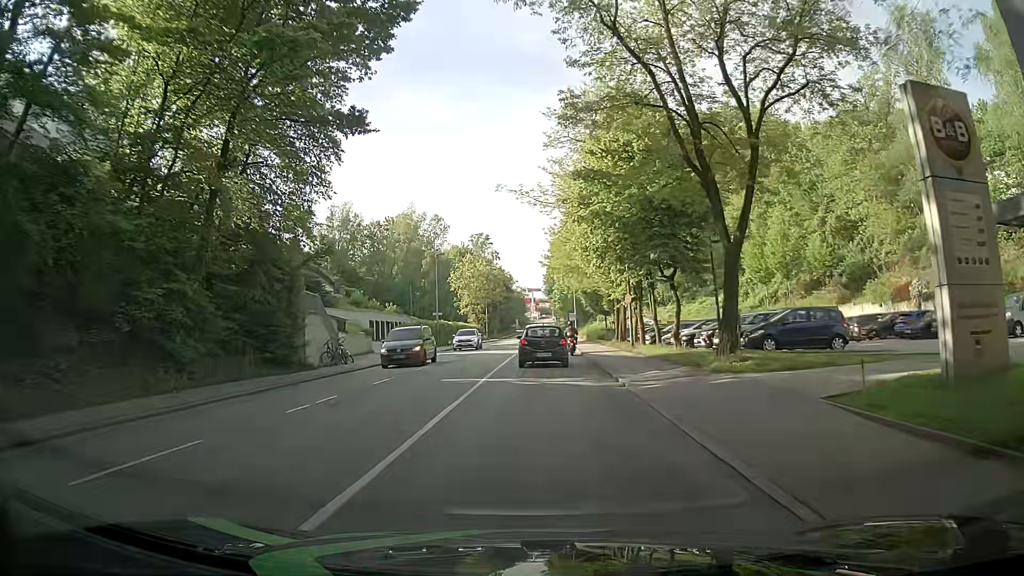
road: tertiary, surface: asphalt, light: Day
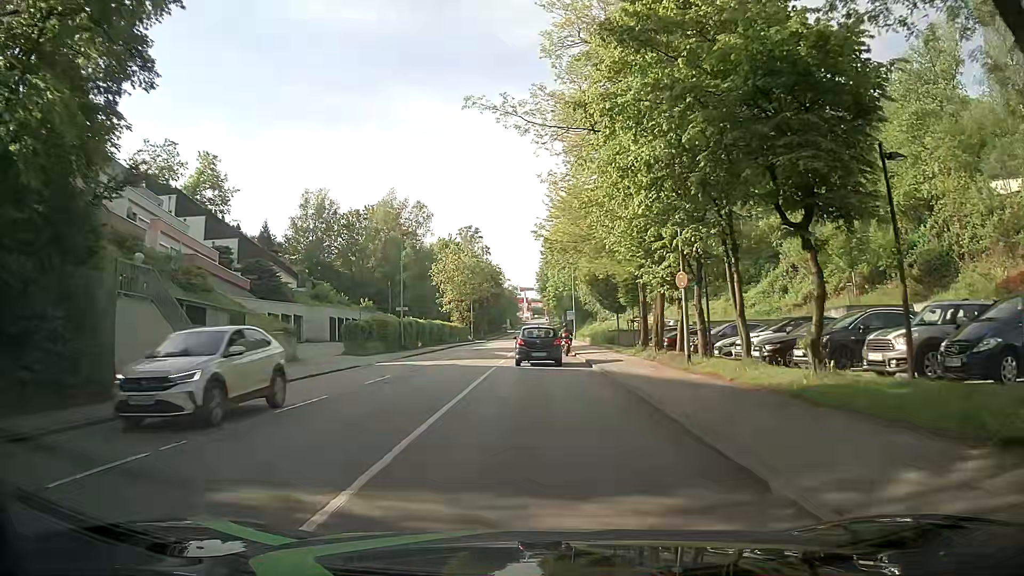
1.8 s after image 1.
(-0.1, +12.8) m; +1°
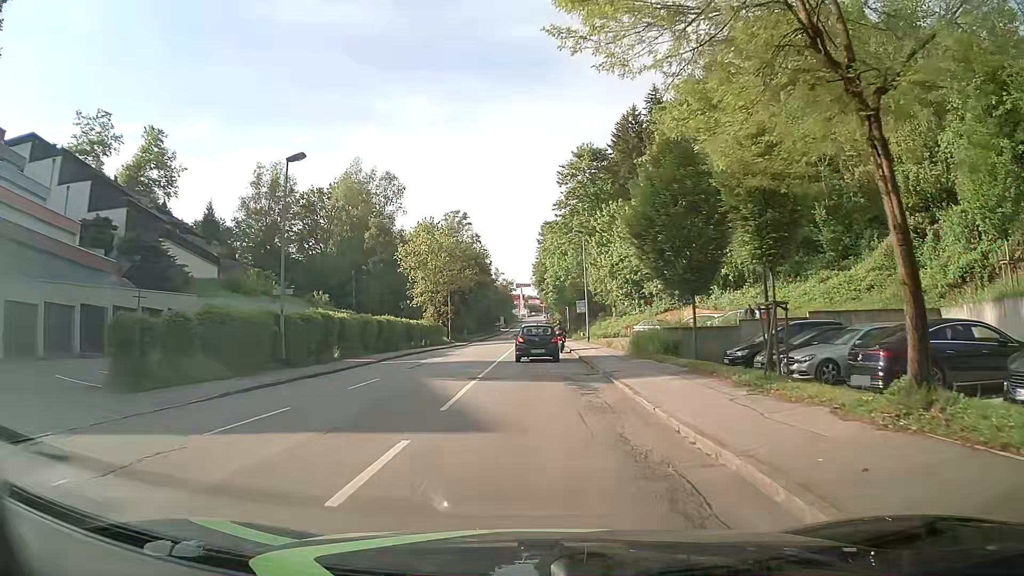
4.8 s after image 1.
(-0.2, +21.8) m; -1°
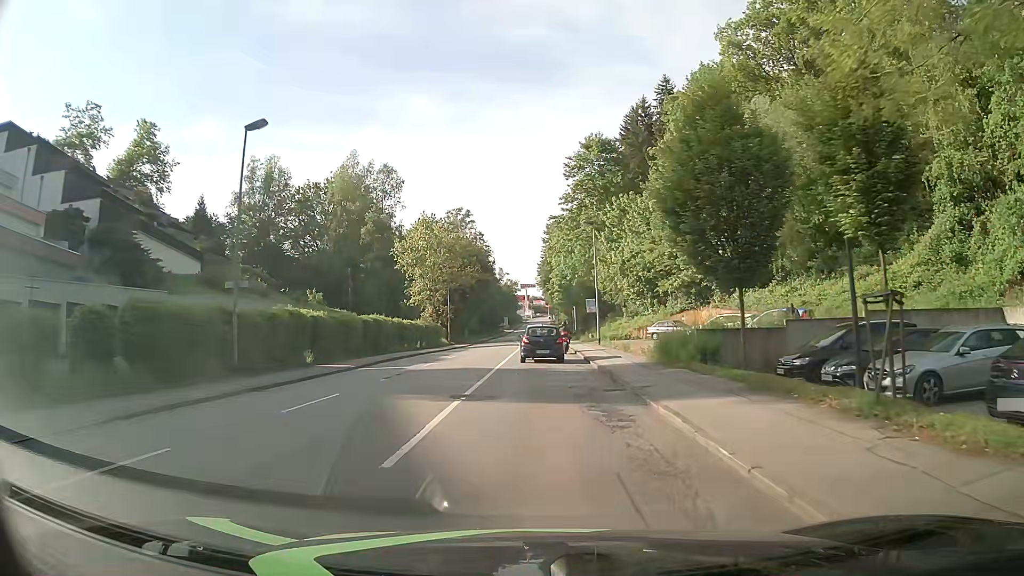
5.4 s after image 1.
(+0.1, +4.6) m; +1°
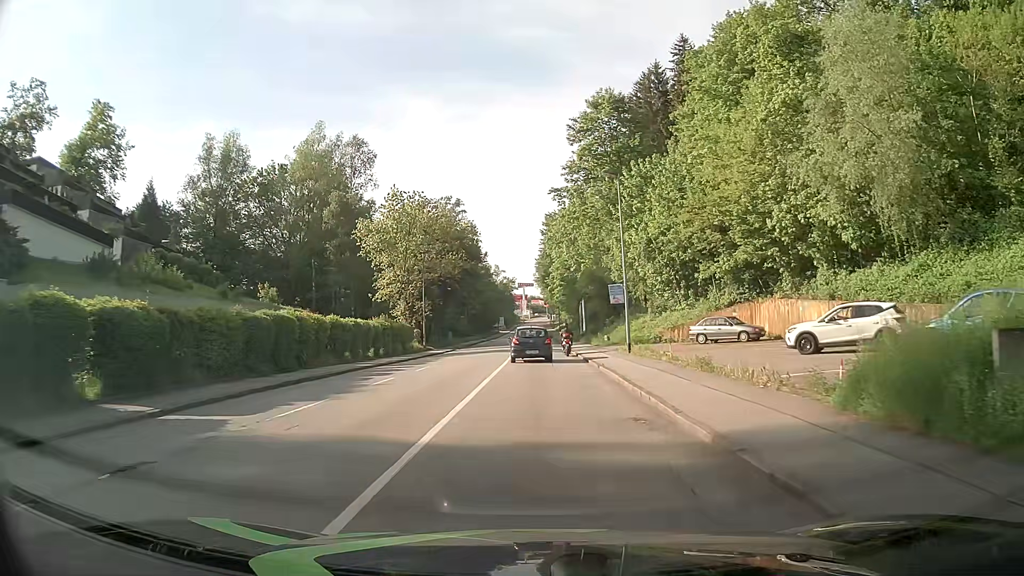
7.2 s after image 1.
(0.0, +14.7) m; 0°
